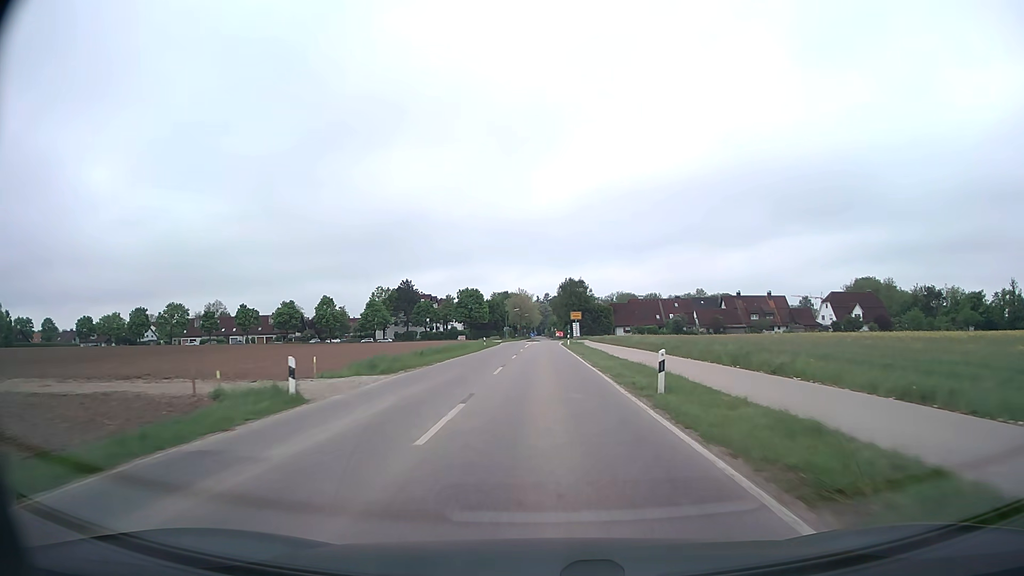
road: secondary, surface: asphalt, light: Day
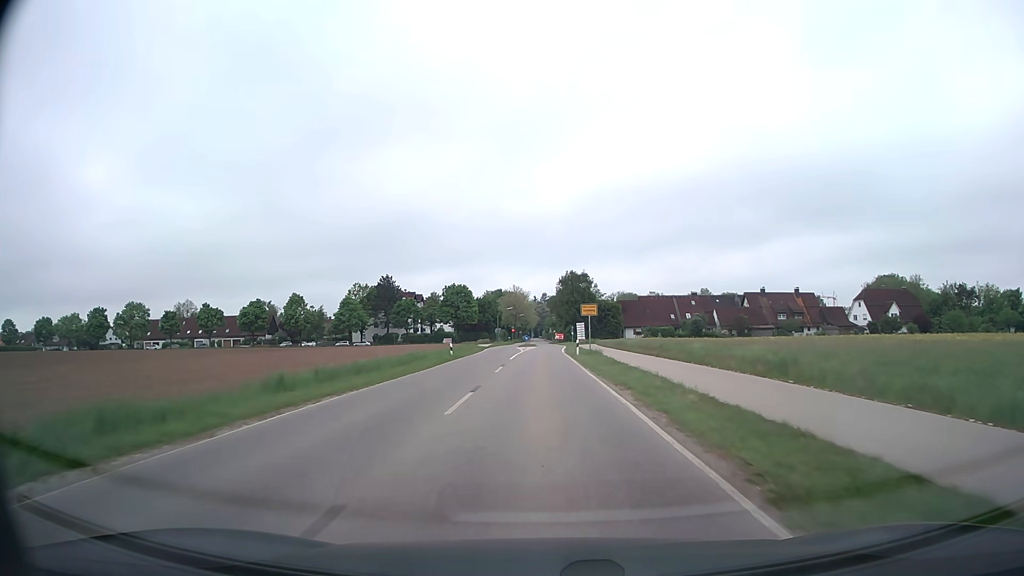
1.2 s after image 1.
(0.0, +20.7) m; 0°
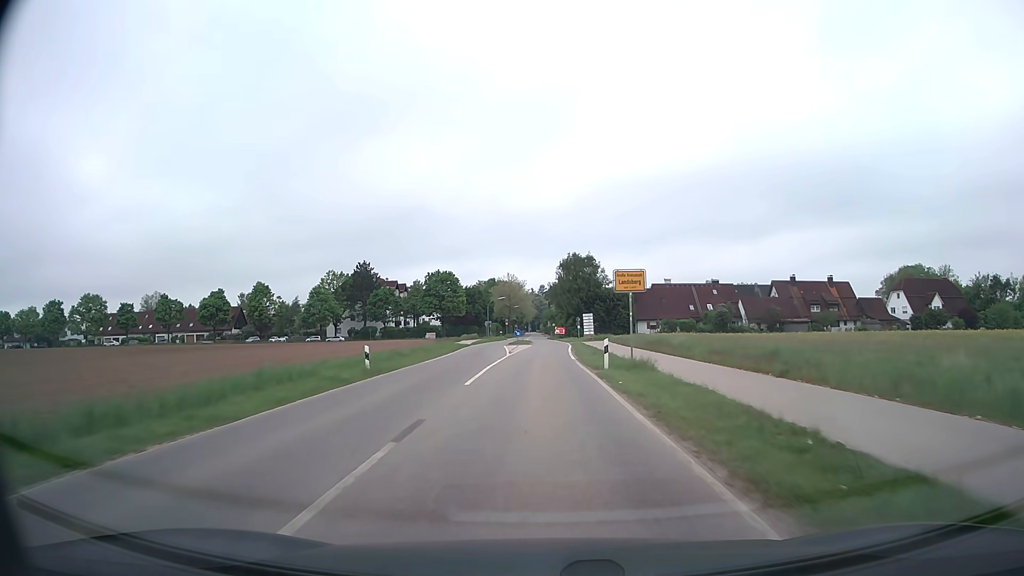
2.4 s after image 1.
(0.0, +19.3) m; 0°
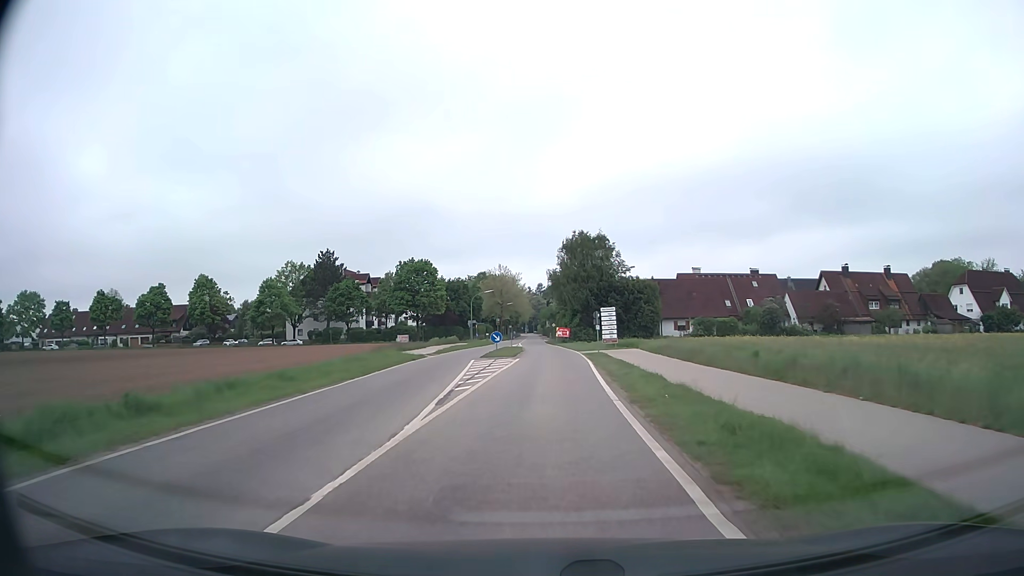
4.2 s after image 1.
(0.0, +23.9) m; 0°
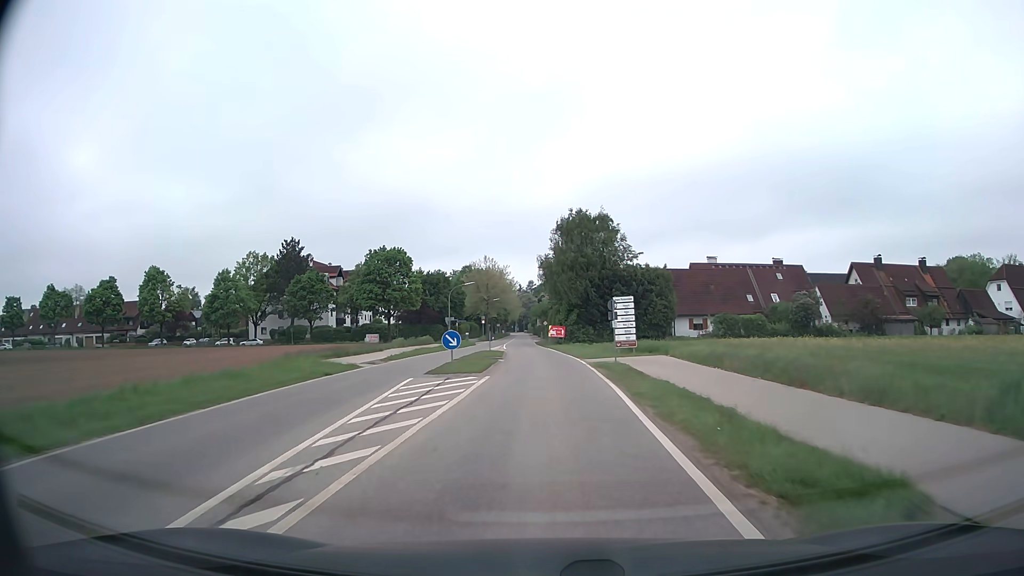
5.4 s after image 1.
(+0.1, +13.7) m; +1°
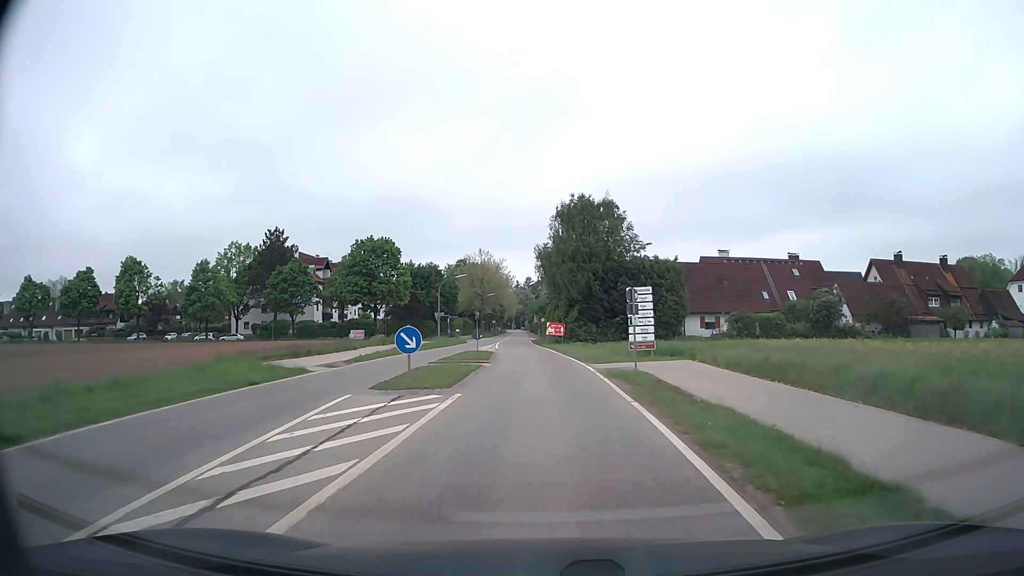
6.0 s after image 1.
(0.0, +6.2) m; 0°
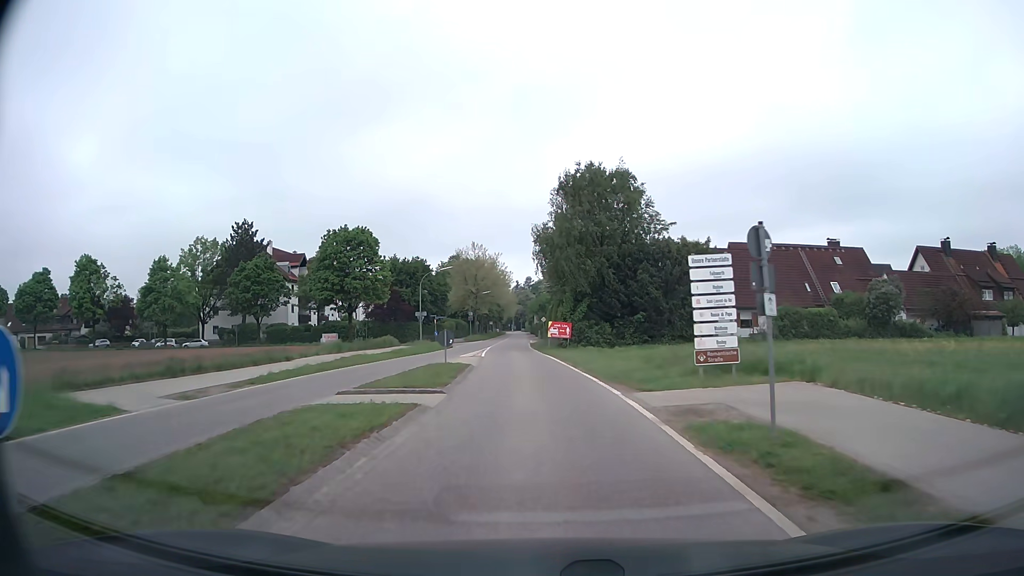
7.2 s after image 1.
(0.0, +11.7) m; 0°
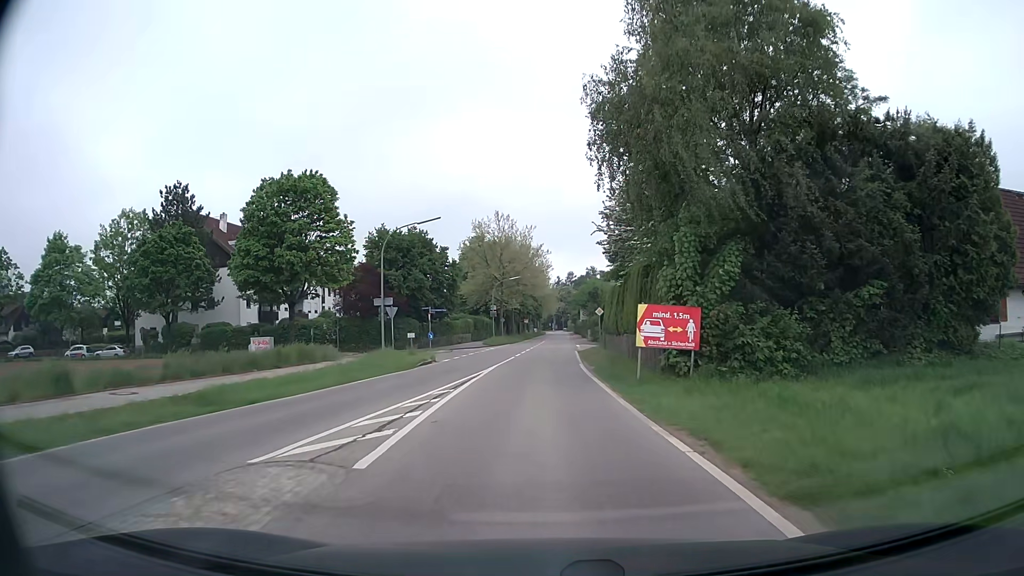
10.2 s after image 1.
(-0.8, +28.2) m; -4°
